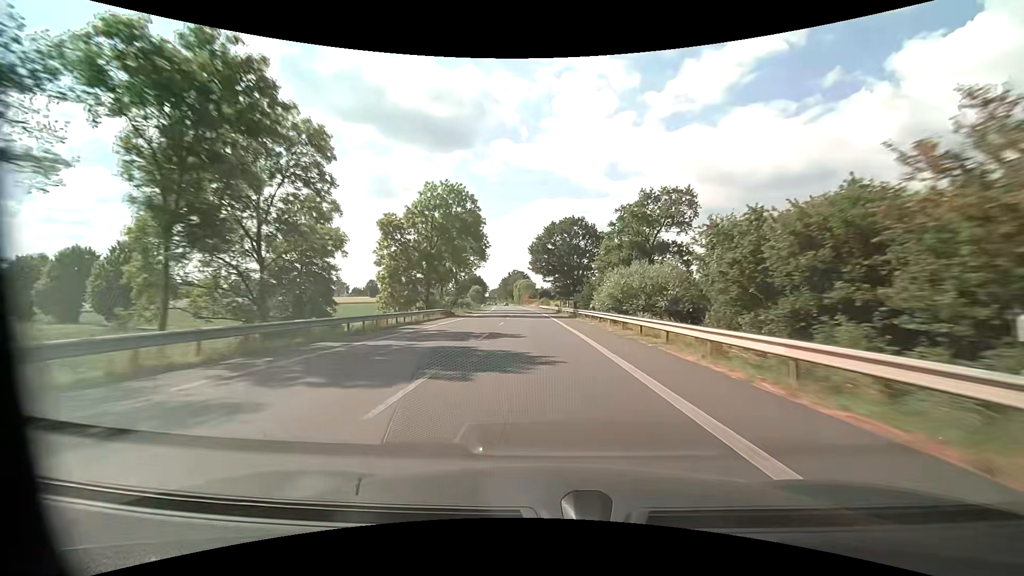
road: primary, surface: asphalt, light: Day
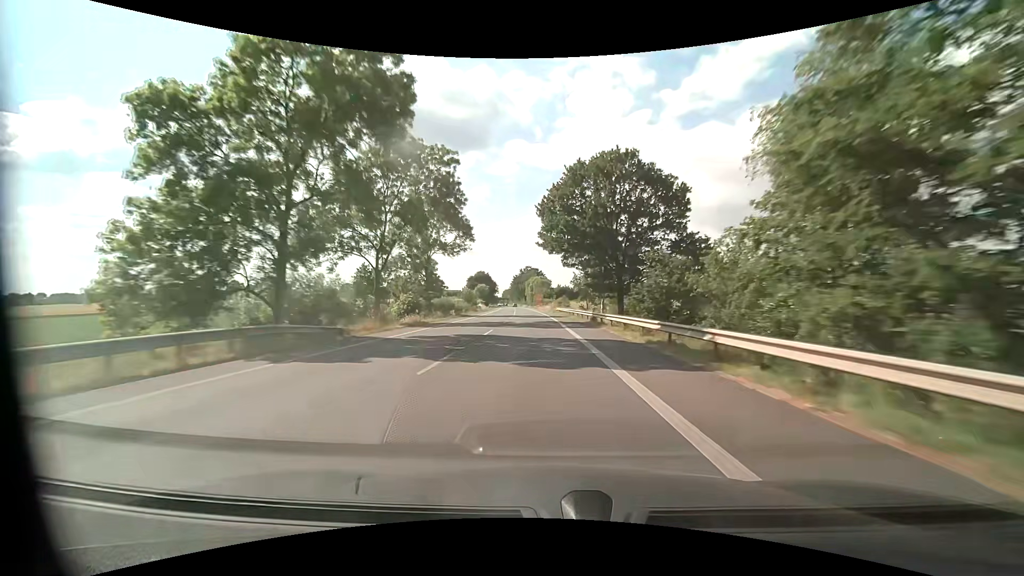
(-0.4, +32.6) m; -2°
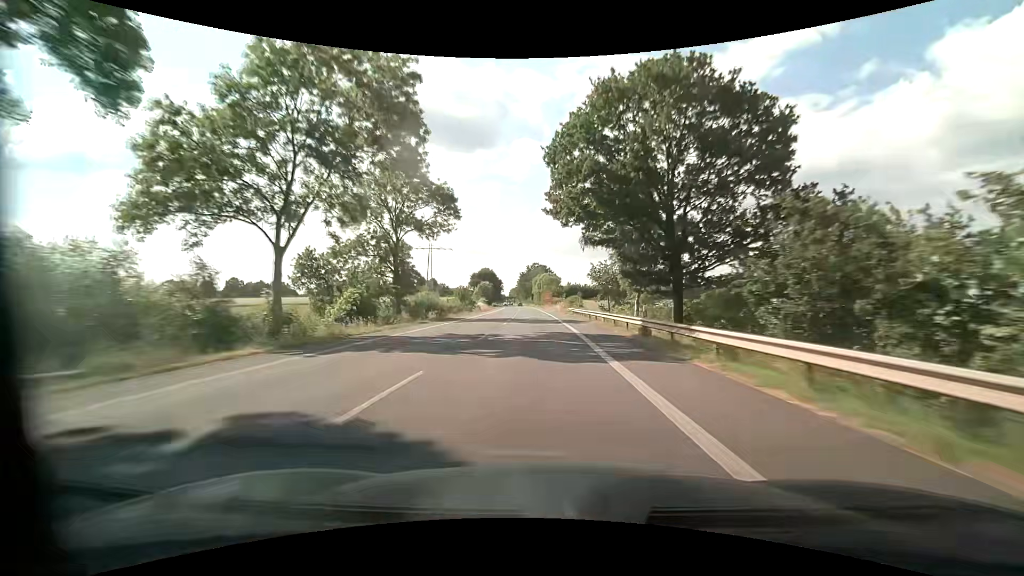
(-0.1, +15.7) m; -1°
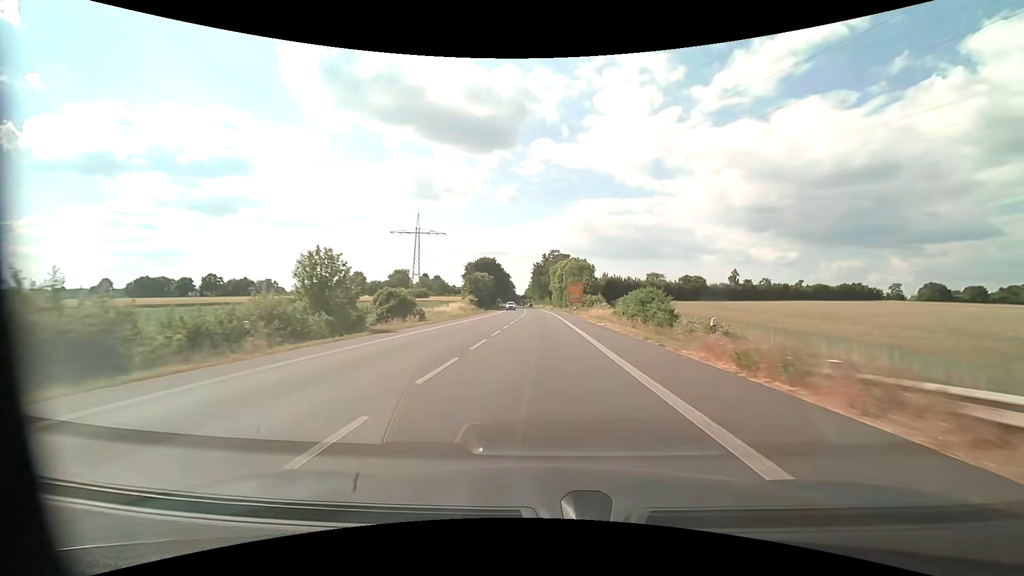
(-1.1, +58.2) m; -2°
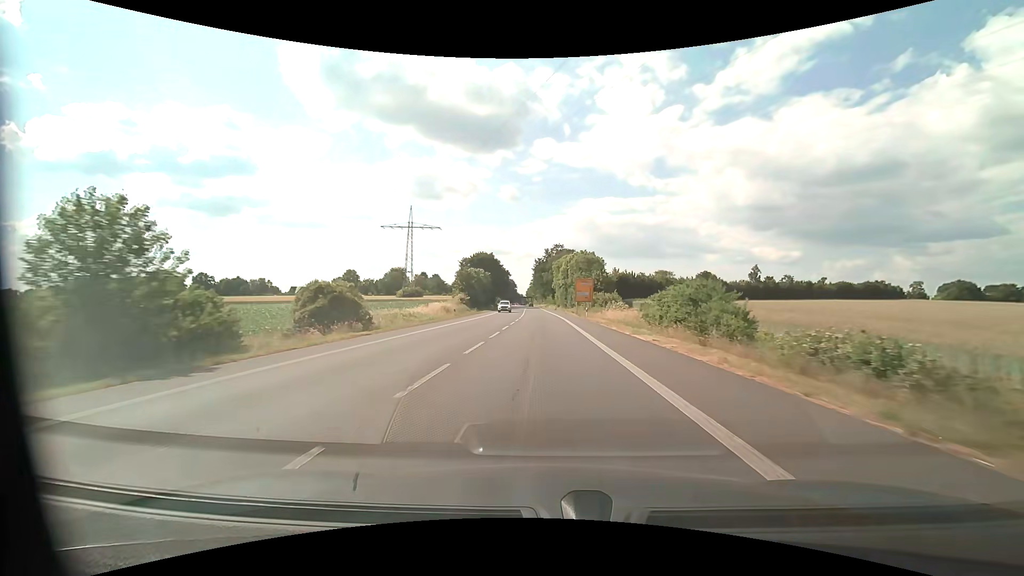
(-0.1, +13.5) m; -1°
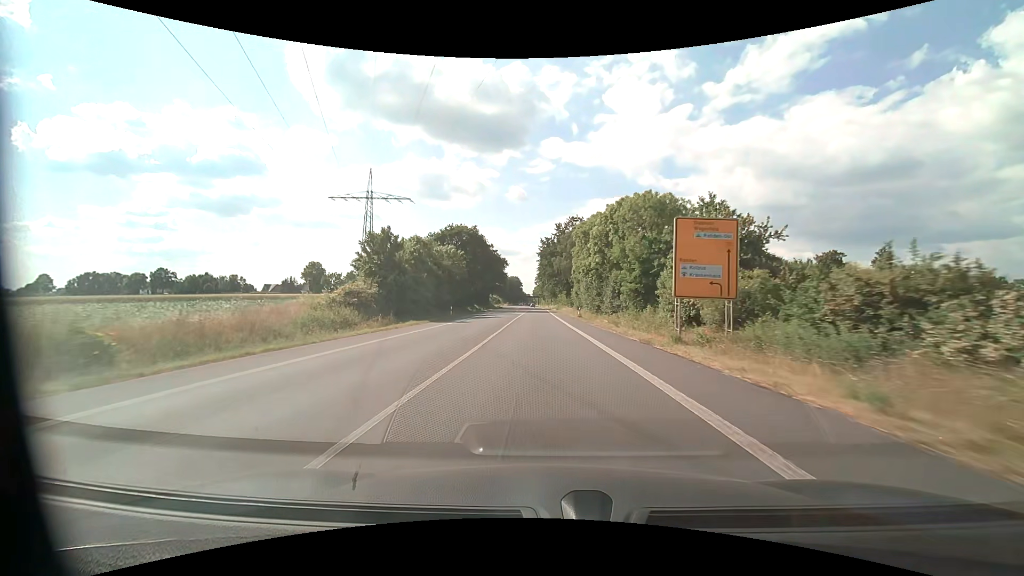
(-0.4, +49.6) m; -1°
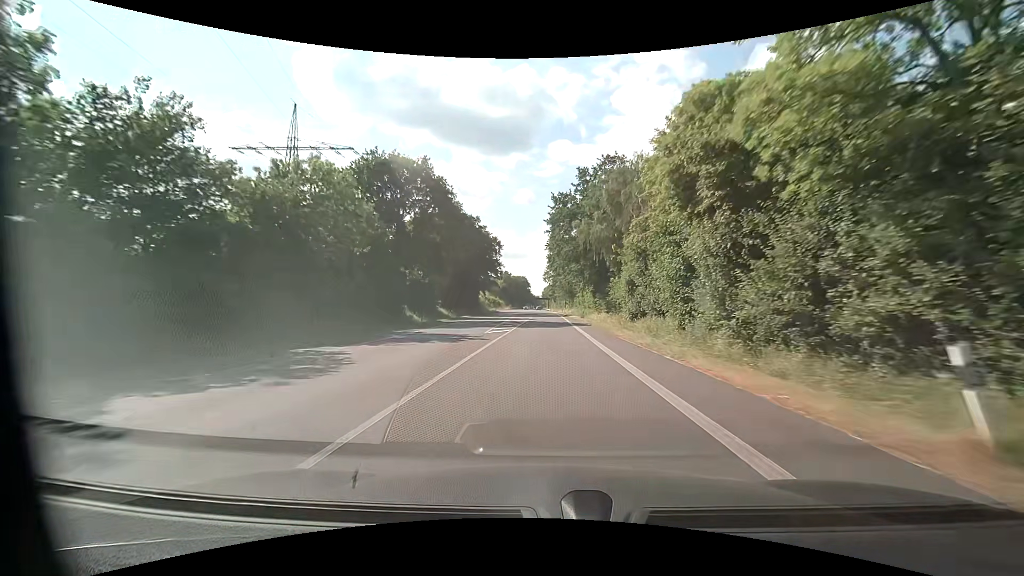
(-0.5, +44.7) m; -2°
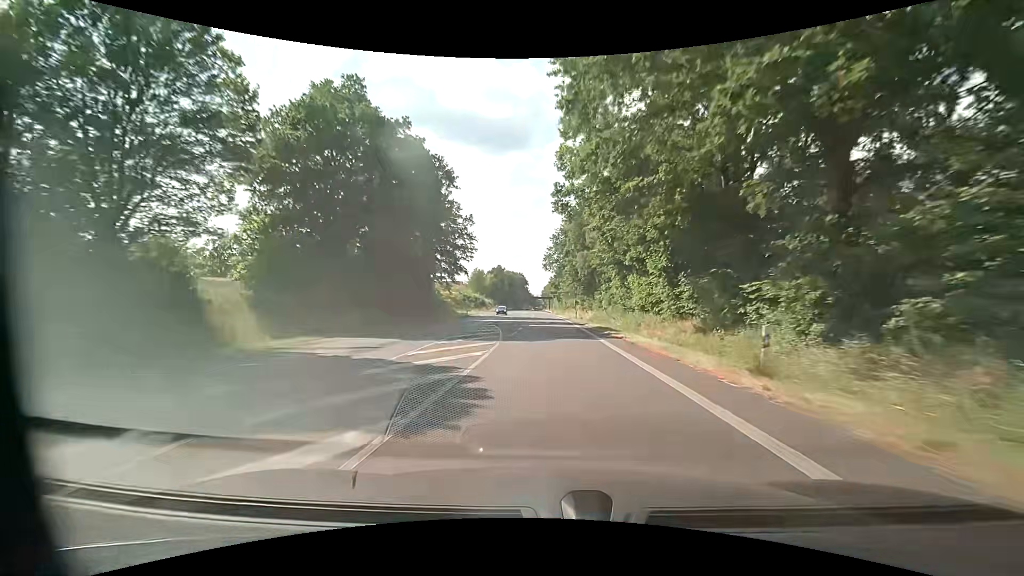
(+0.3, +45.6) m; +1°
(0, +10) (0, +20) (0, +30) (0, +40) (0, +50) (0, +60) (-1, +70) (-1, +80) (-1, +90) (-1, +100) m
